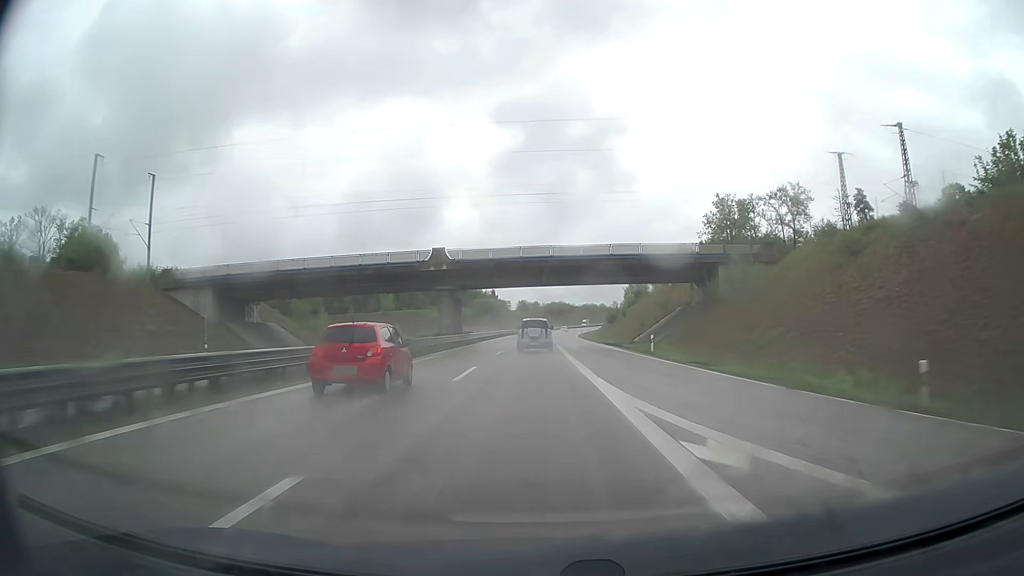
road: trunk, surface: asphalt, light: Day
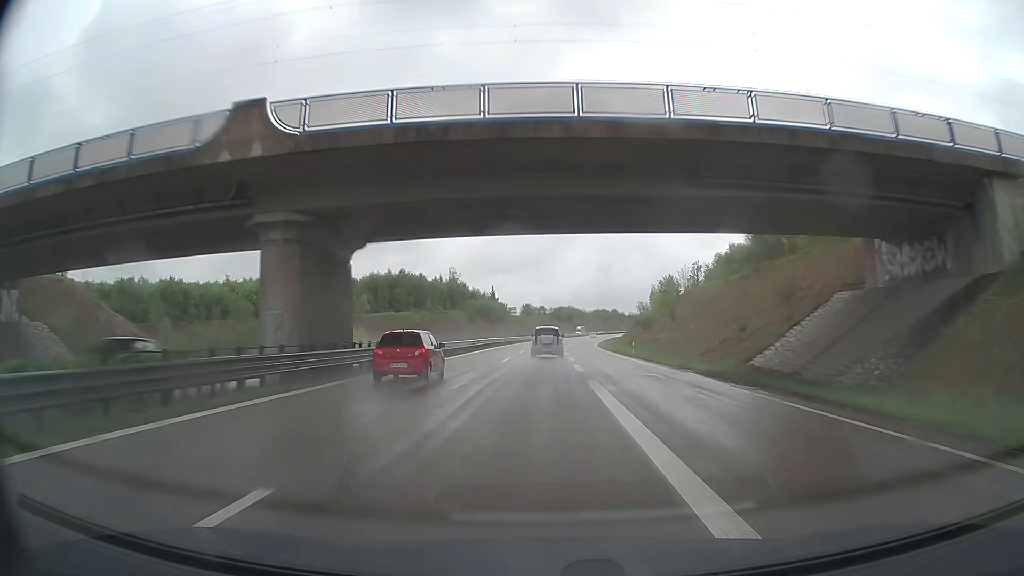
(-0.2, +36.2) m; -1°
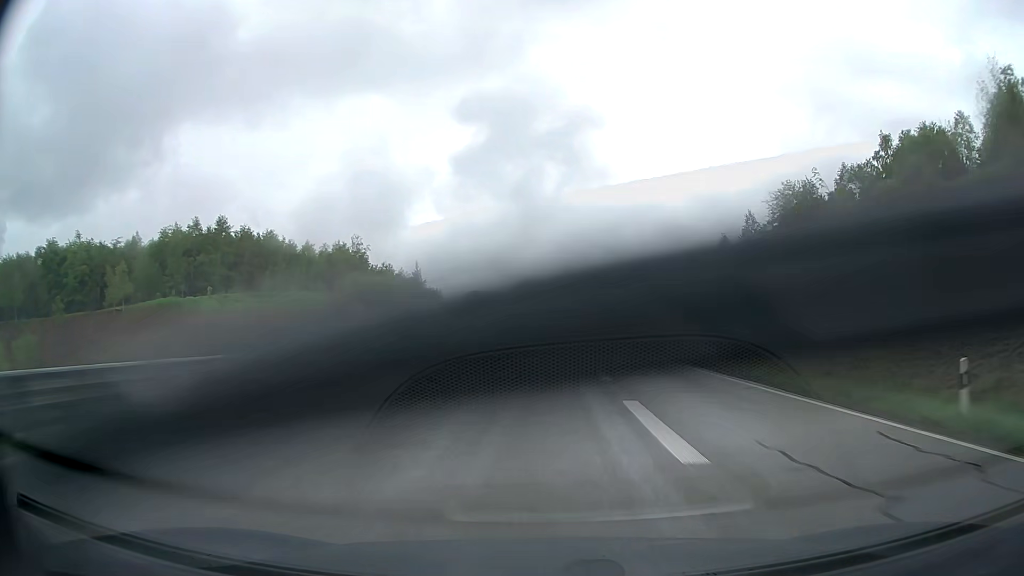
(+1.5, +91.0) m; +3°
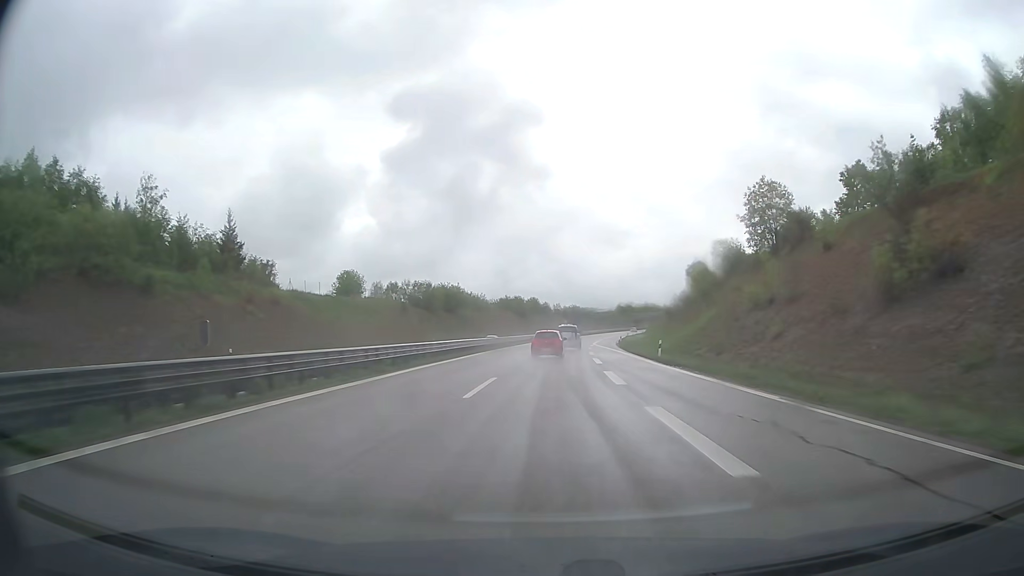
(+3.1, +73.0) m; +5°
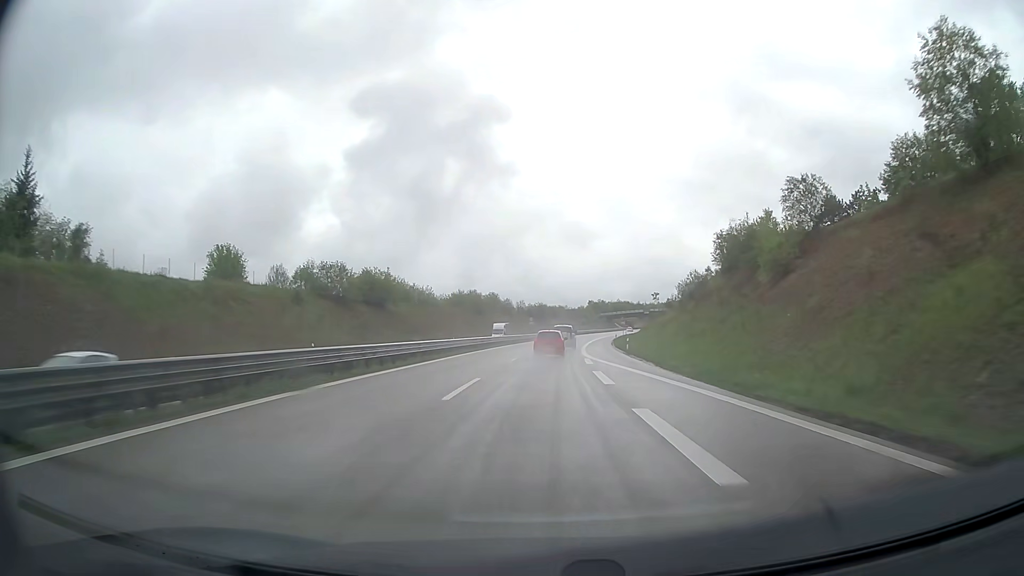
(+1.0, +36.6) m; +3°
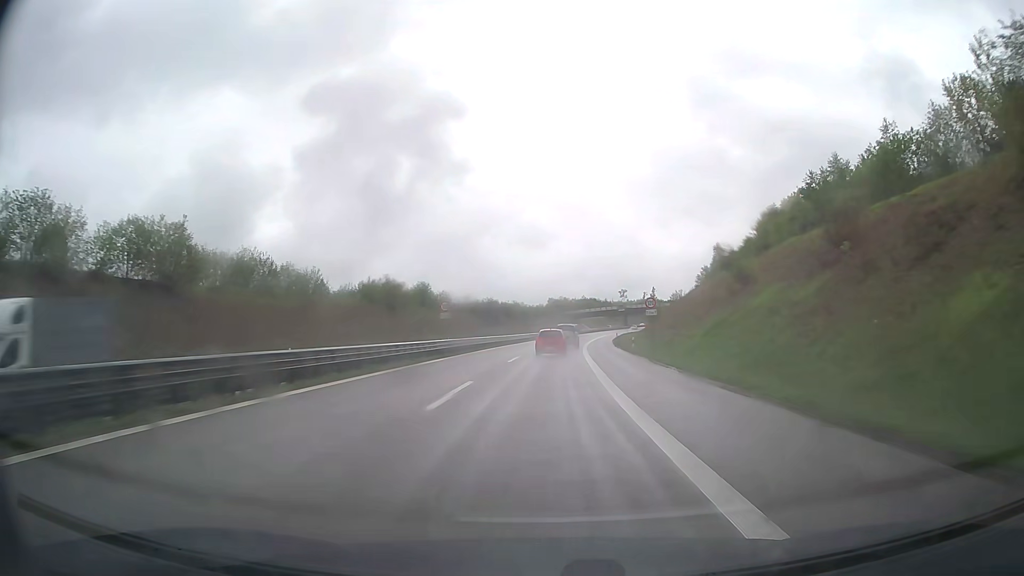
(+1.7, +54.9) m; +4°
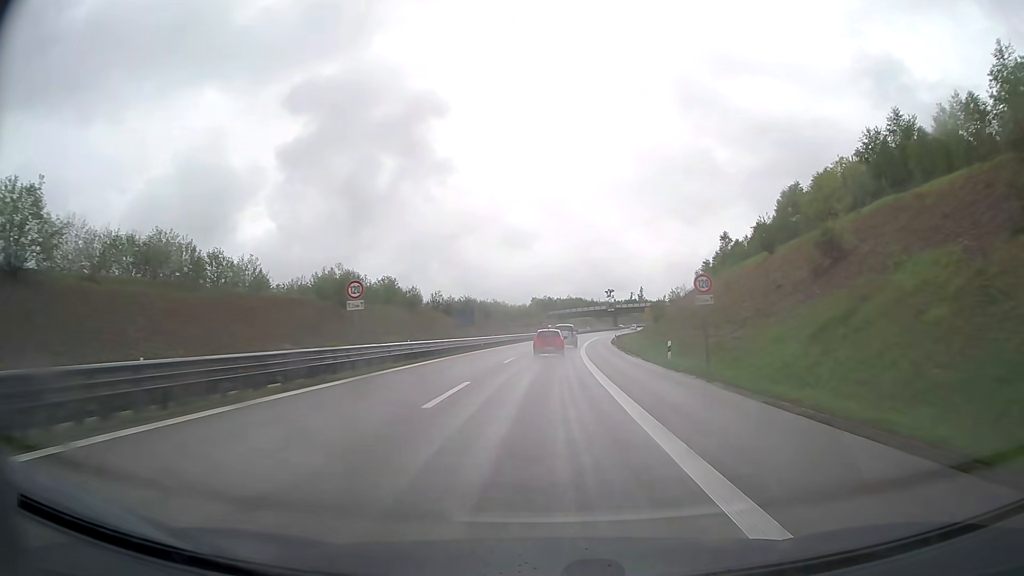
(+0.2, +18.3) m; +1°
(0, +10) (0, +20) (+1, +30) (+1, +40) (+2, +50) (+2, +60) (+3, +70) (+4, +80) (+5, +90) (+6, +100) m
